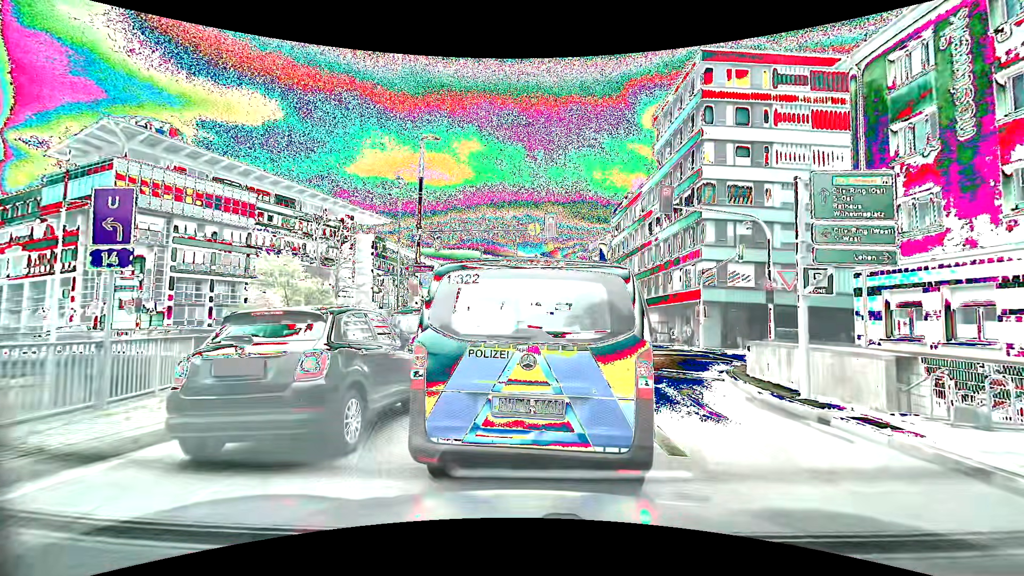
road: primary_link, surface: asphalt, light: Day
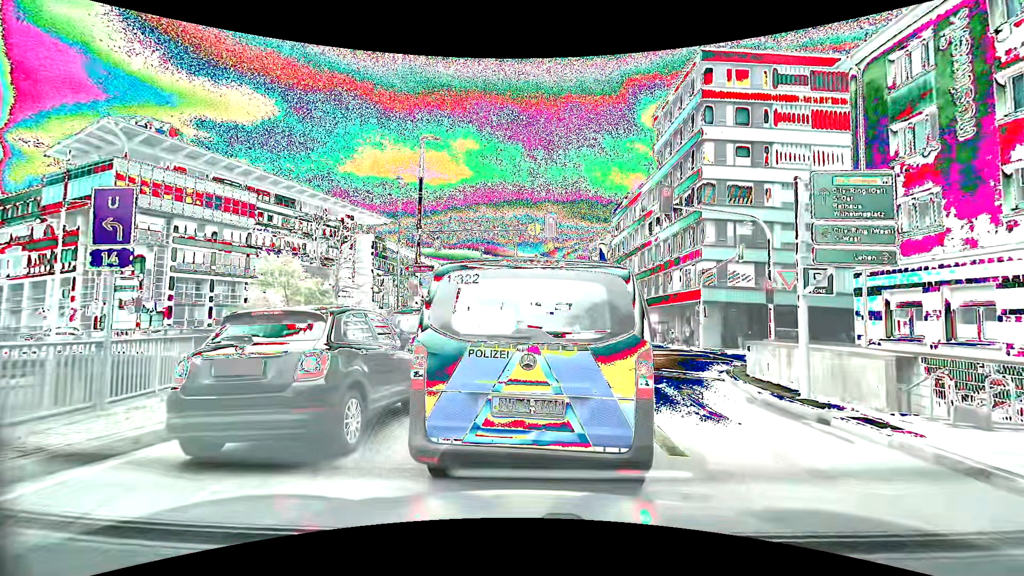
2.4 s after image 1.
(0.0, 0.0) m; 0°
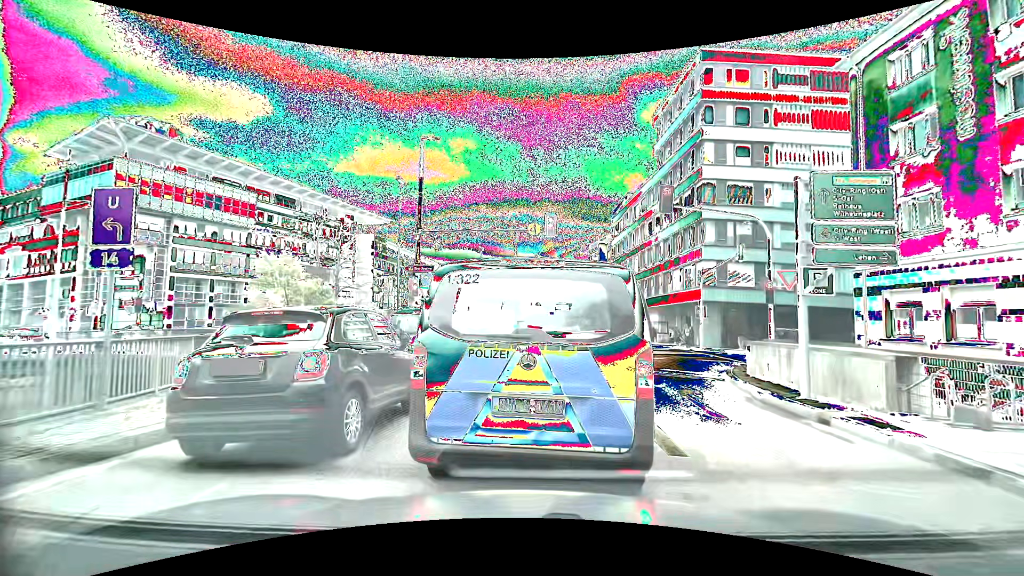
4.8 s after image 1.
(0.0, 0.0) m; 0°
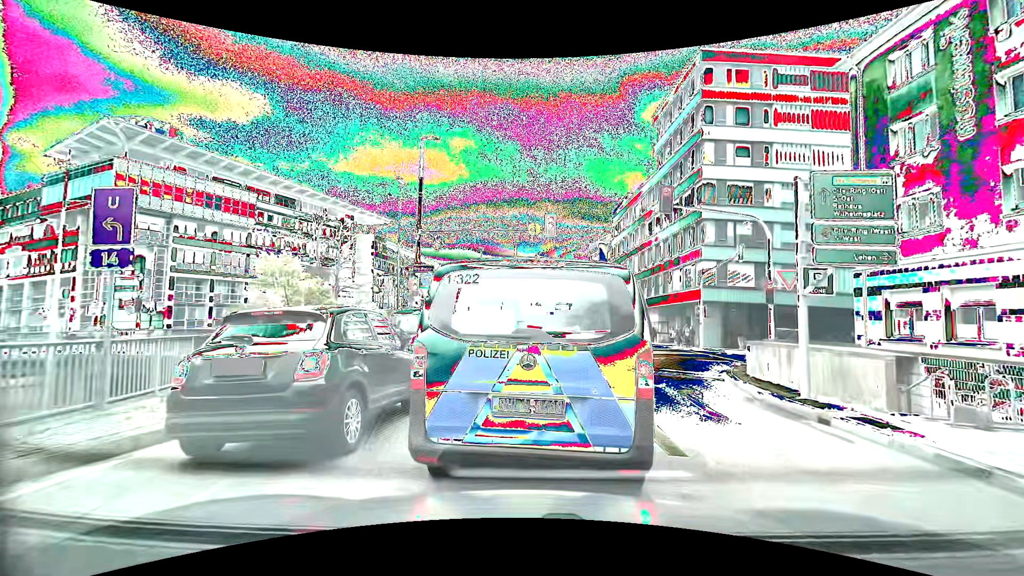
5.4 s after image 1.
(0.0, 0.0) m; 0°
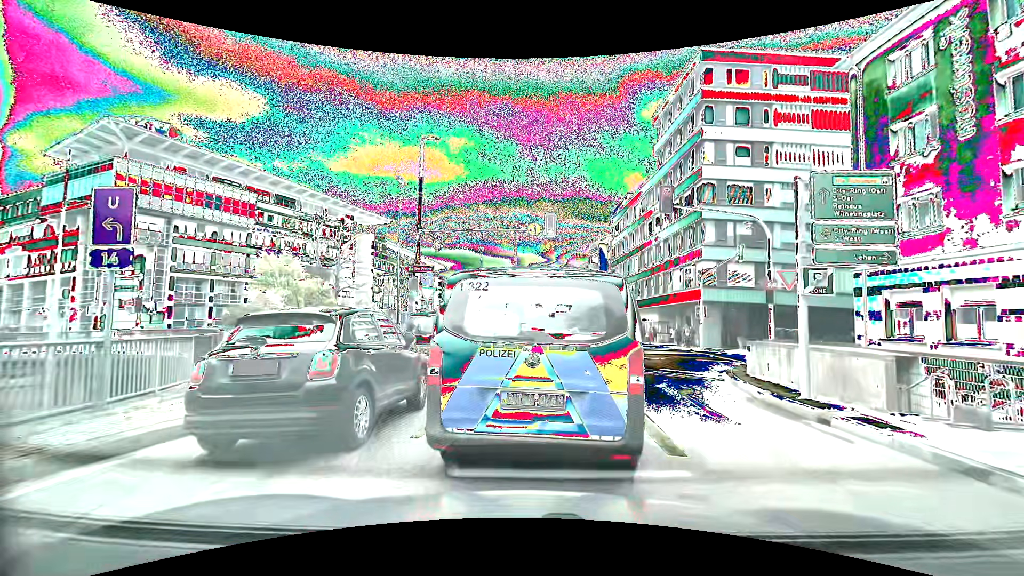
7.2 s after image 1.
(0.0, 0.0) m; 0°
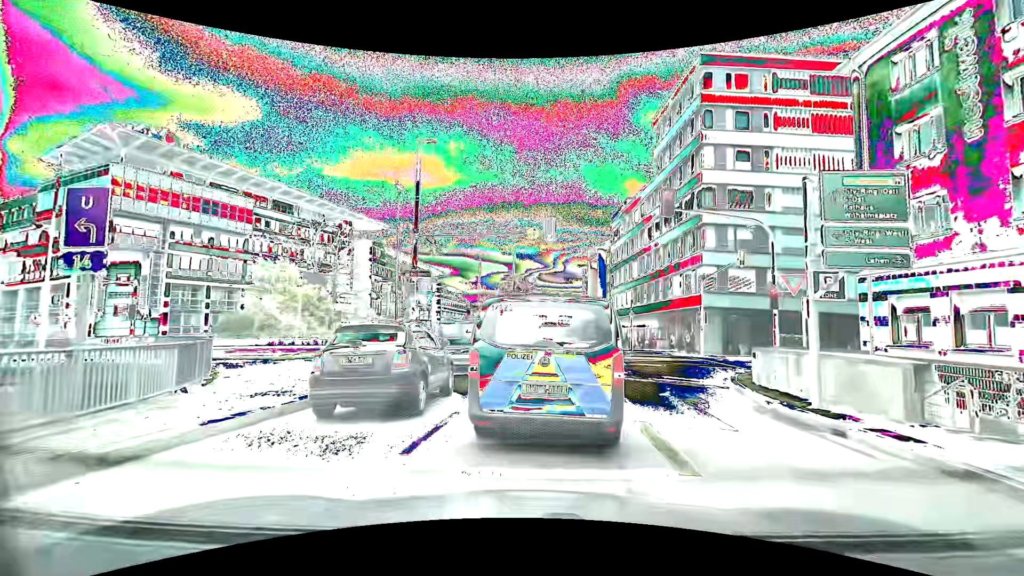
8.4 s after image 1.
(0.0, +0.5) m; 0°
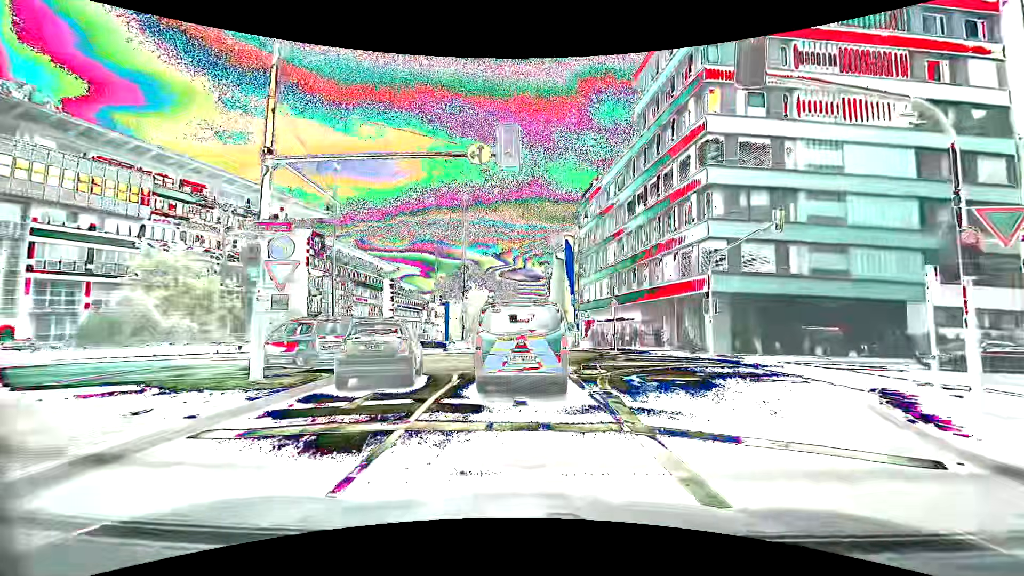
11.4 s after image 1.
(+1.0, +10.1) m; +7°
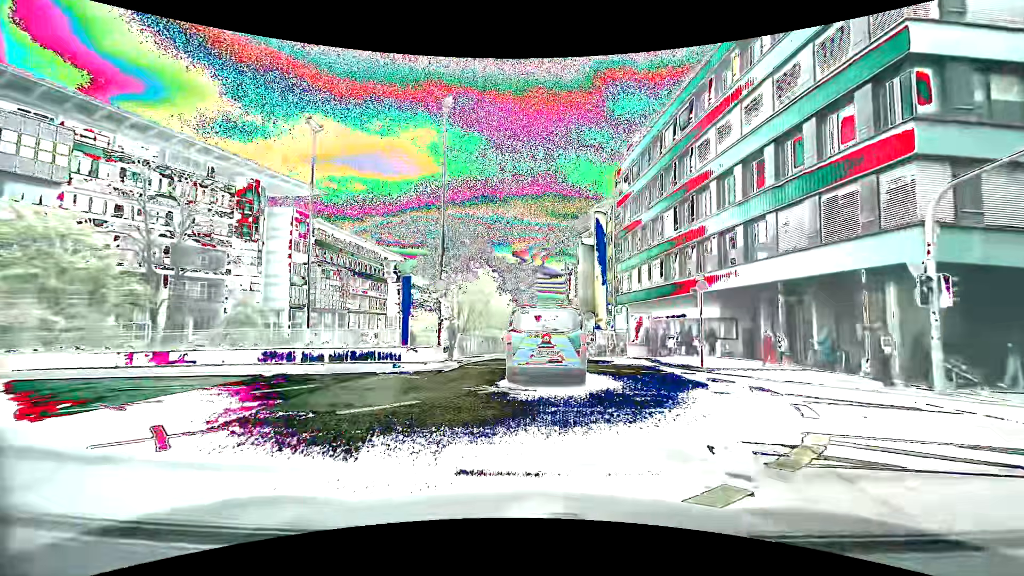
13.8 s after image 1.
(0.0, +13.8) m; -1°
